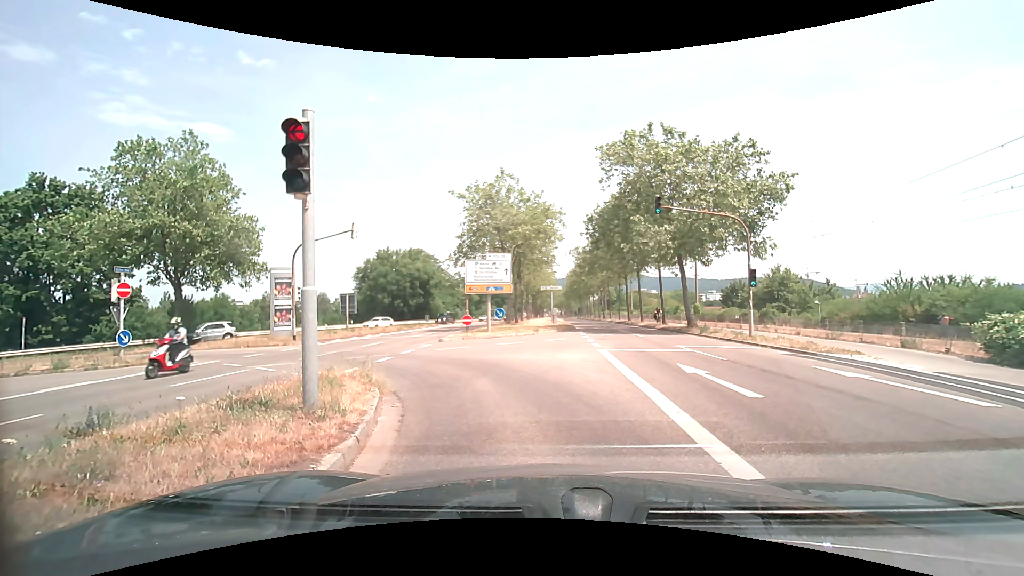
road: secondary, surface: asphalt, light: Day
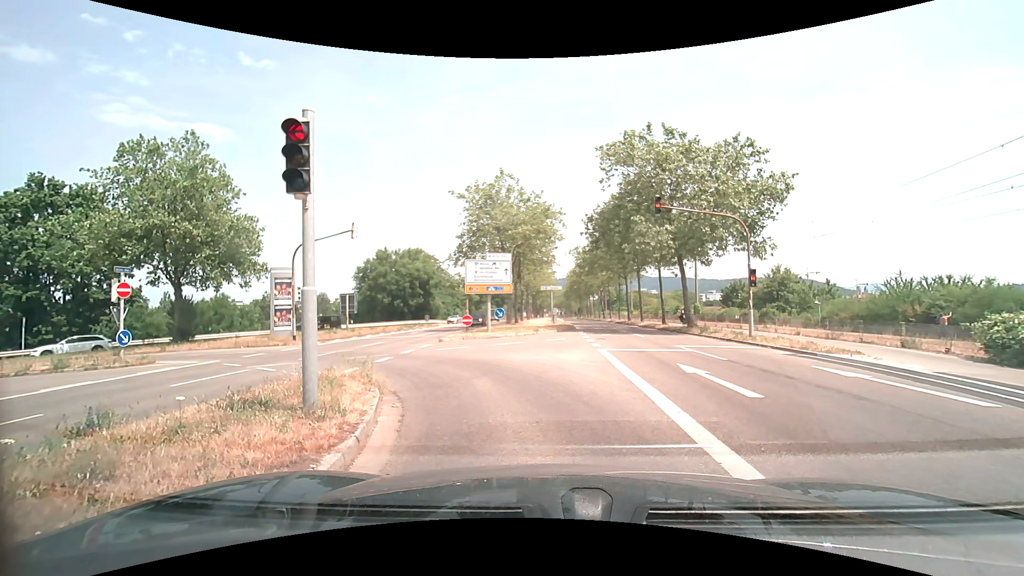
(0.0, 0.0) m; 0°
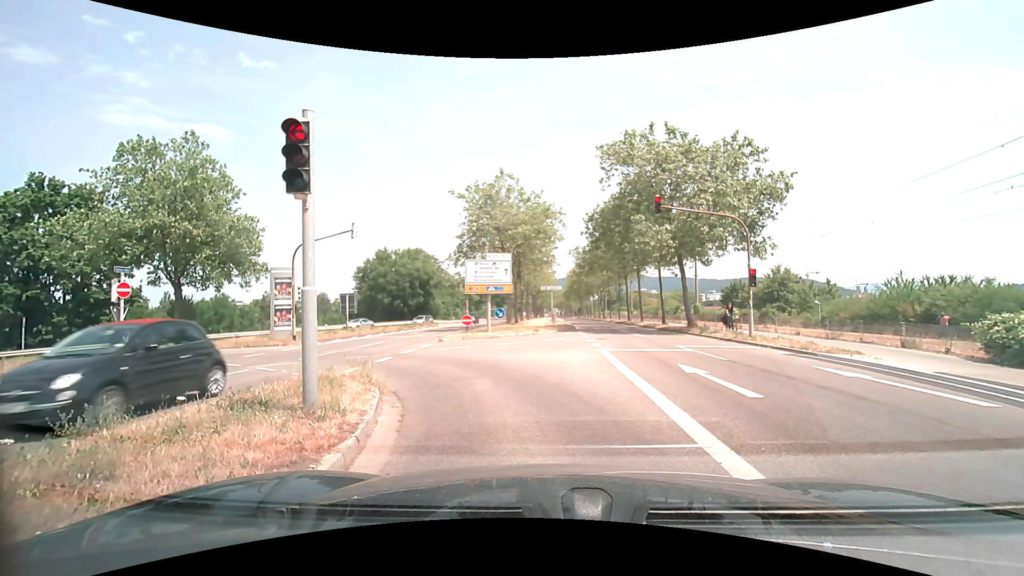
(0.0, 0.0) m; 0°
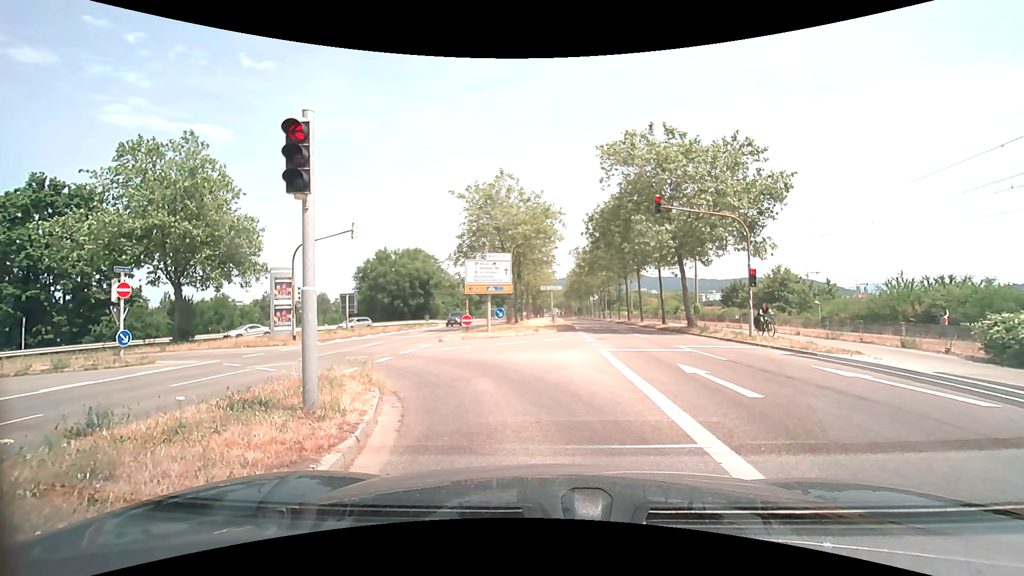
(0.0, 0.0) m; 0°
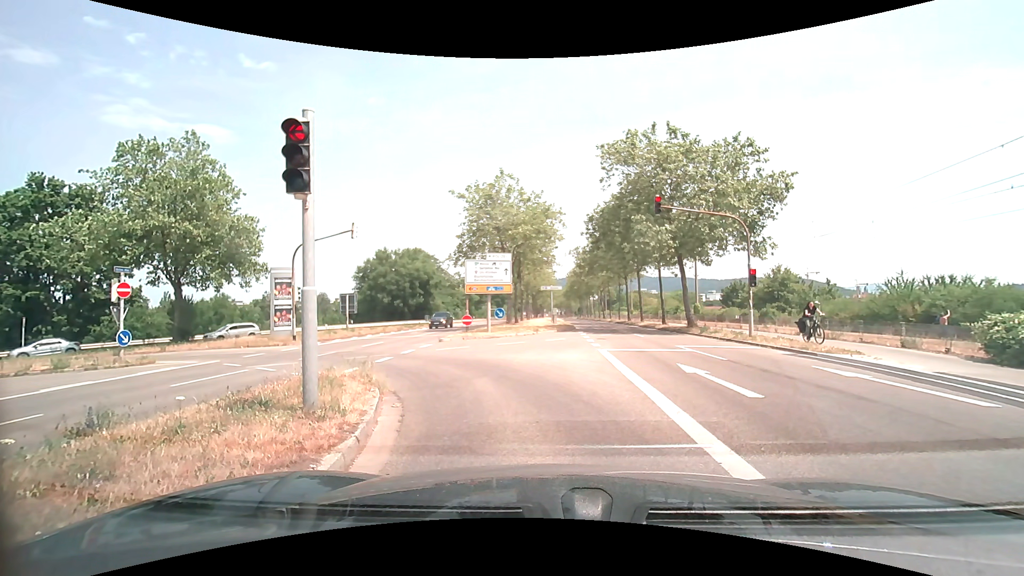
(0.0, 0.0) m; 0°
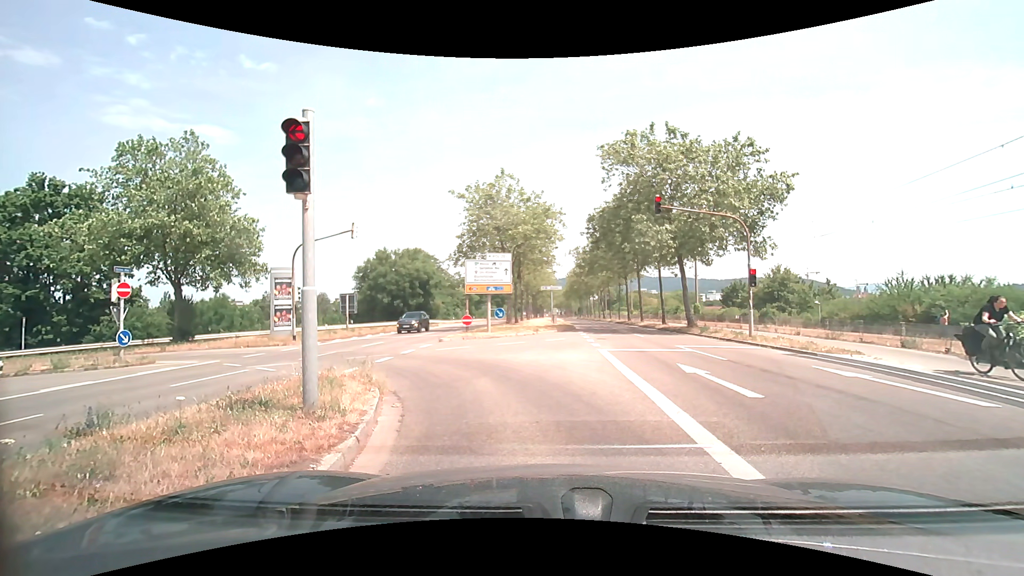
(0.0, 0.0) m; 0°
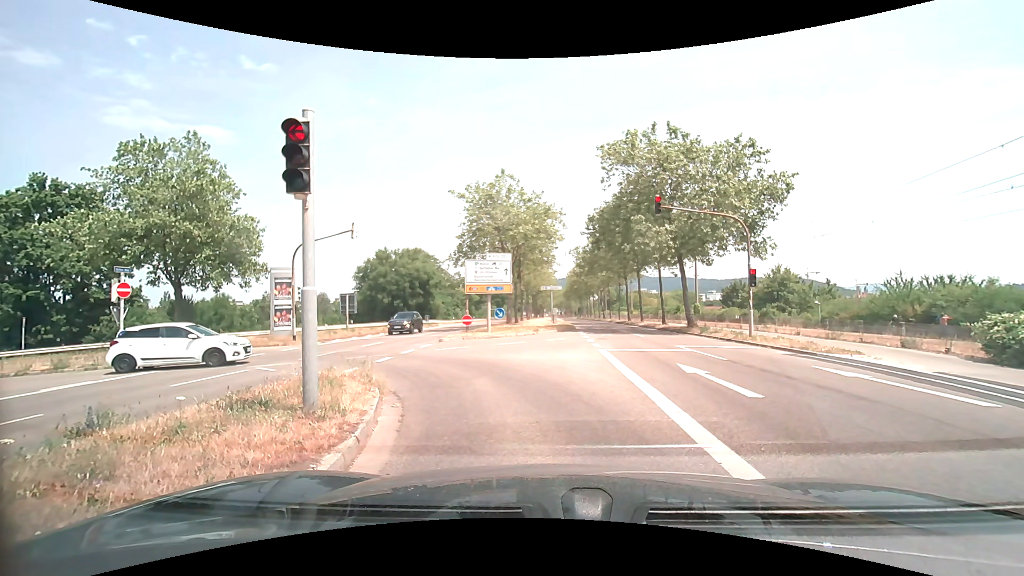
(0.0, 0.0) m; 0°
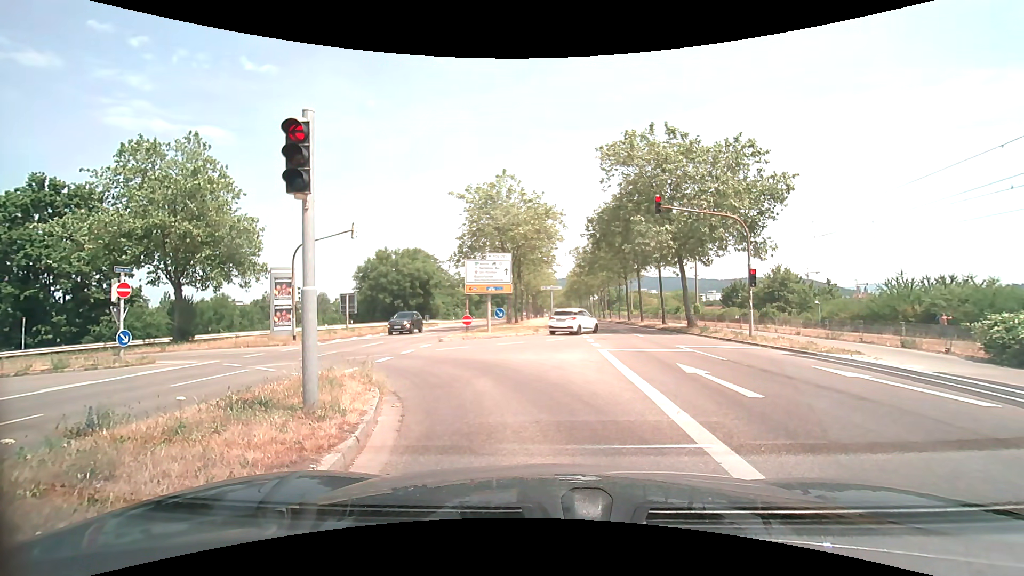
(0.0, 0.0) m; 0°
